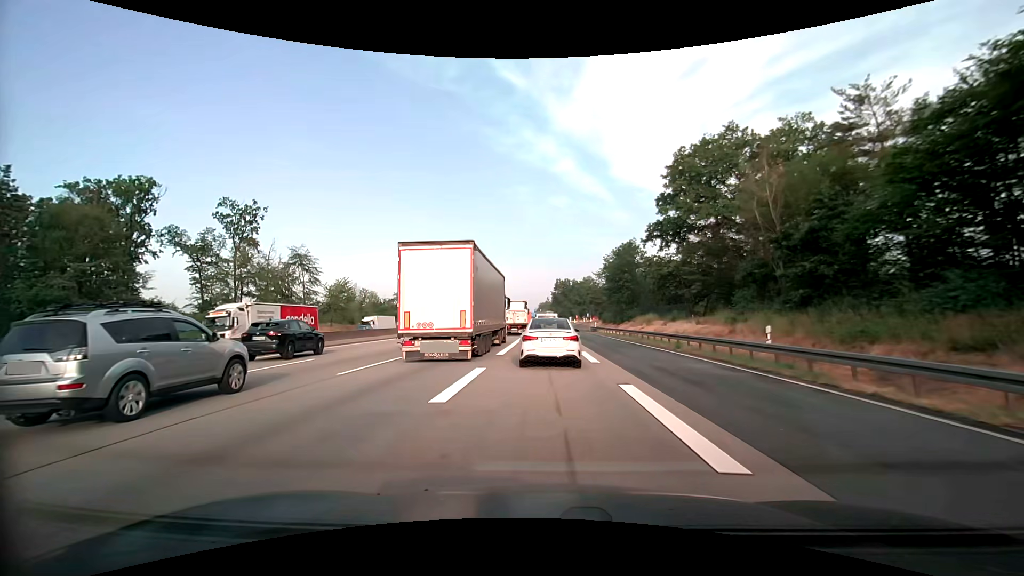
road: motorway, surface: asphalt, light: Day
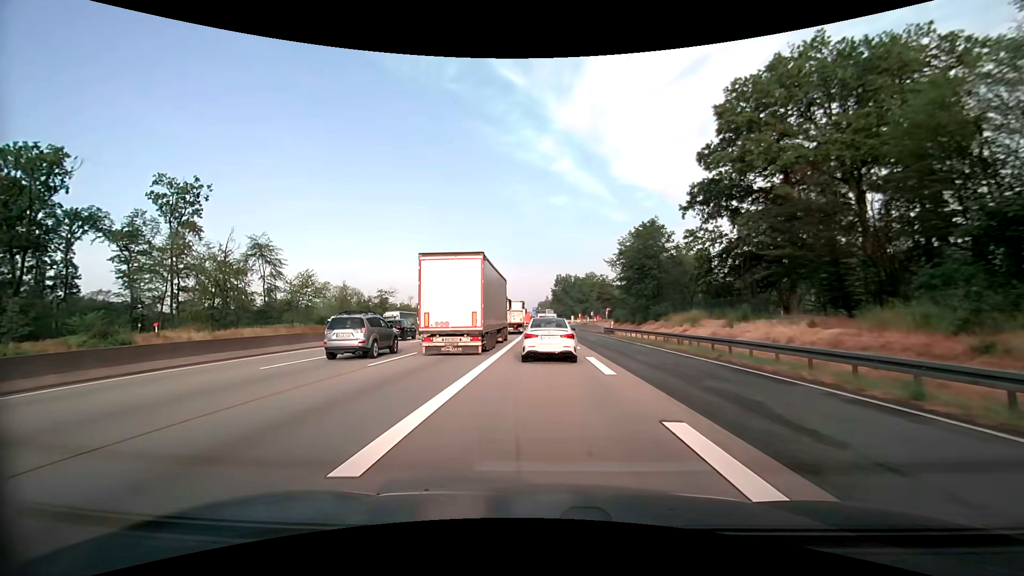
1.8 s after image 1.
(-0.1, +15.9) m; 0°
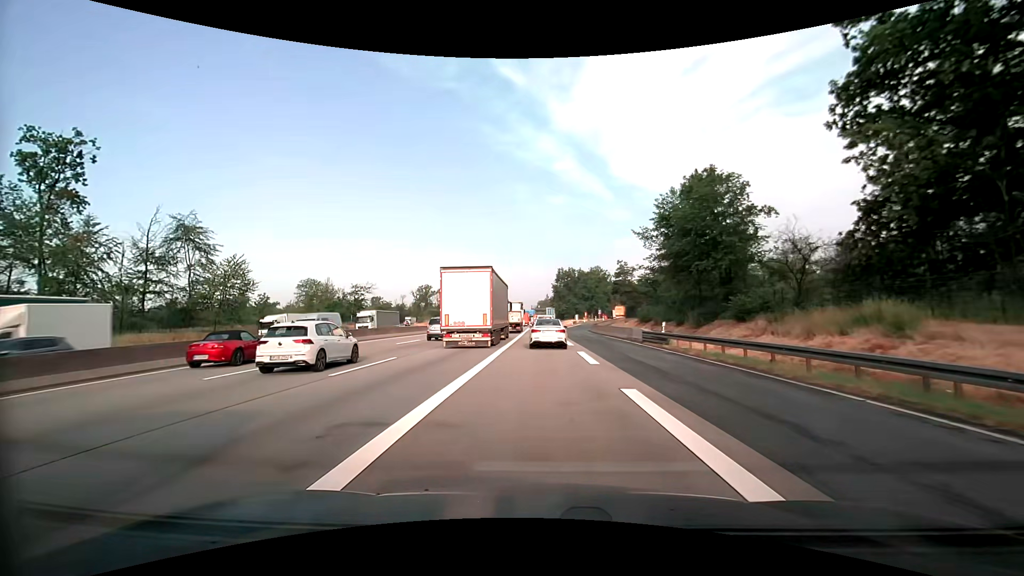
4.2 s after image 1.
(-0.1, +20.8) m; 0°
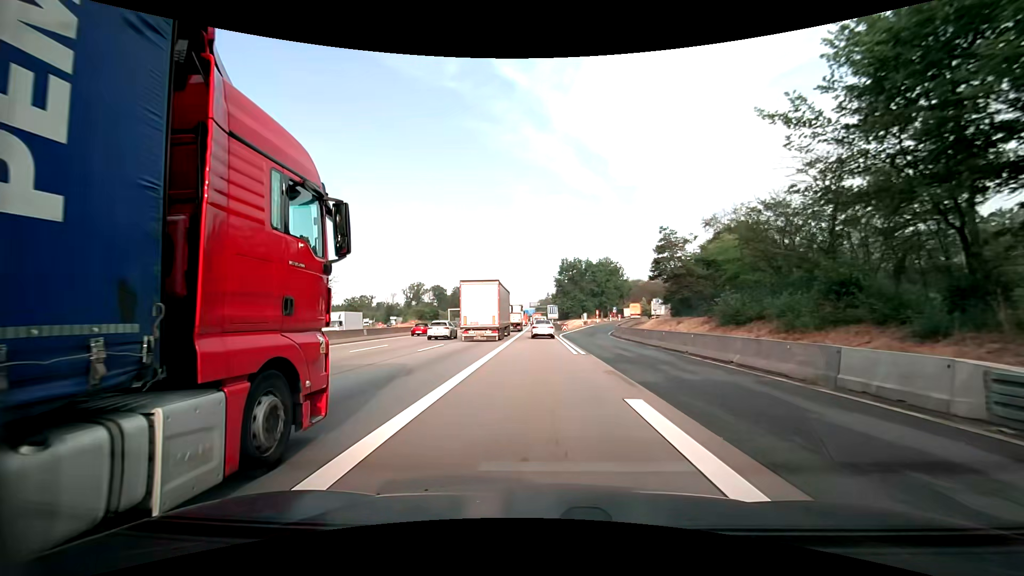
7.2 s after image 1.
(-0.2, +25.4) m; -1°
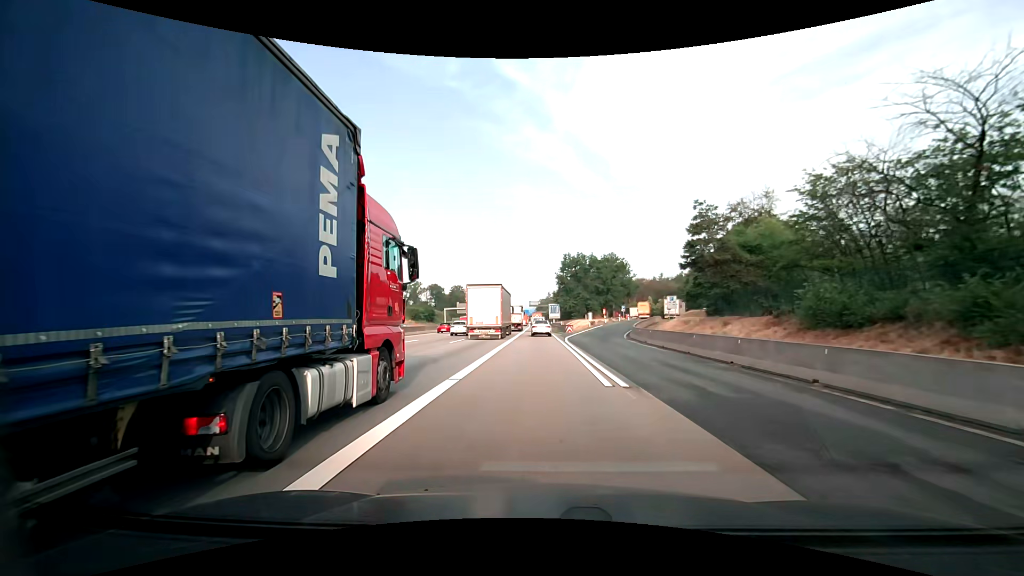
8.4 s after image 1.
(0.0, +10.1) m; 0°
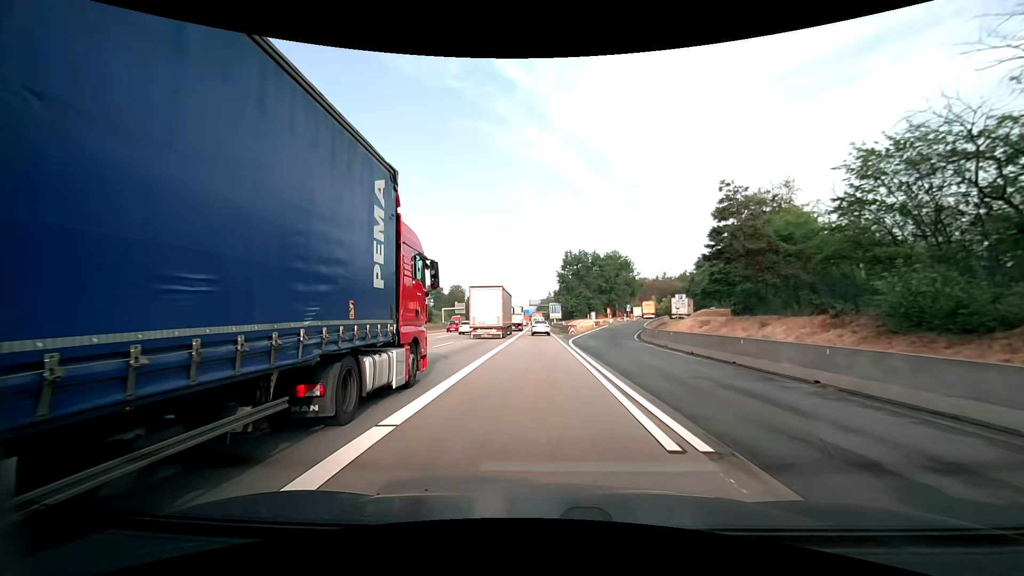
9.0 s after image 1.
(0.0, +5.1) m; -1°
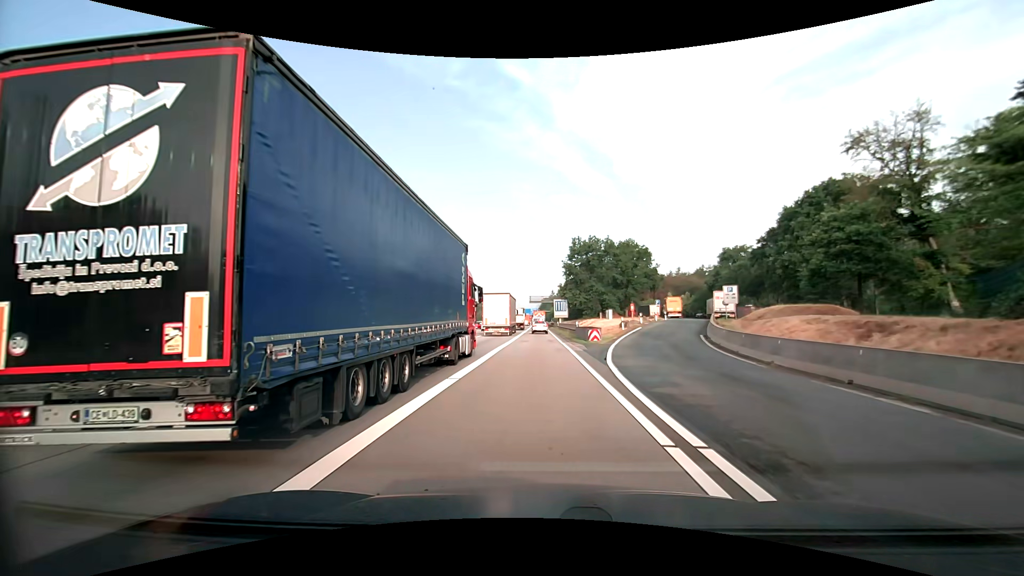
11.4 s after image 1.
(+0.2, +19.9) m; +1°
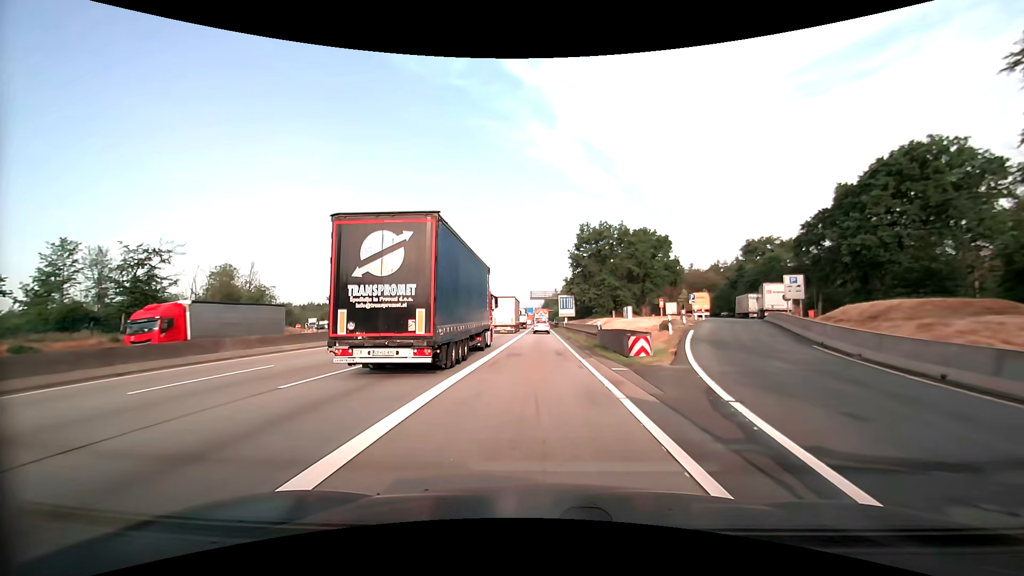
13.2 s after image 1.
(-0.1, +14.3) m; 0°
(0, +10) (0, +20) (0, +30) (0, +40) (0, +50) (0, +60) (0, +70) (0, +80) (0, +90) (-1, +100) m
